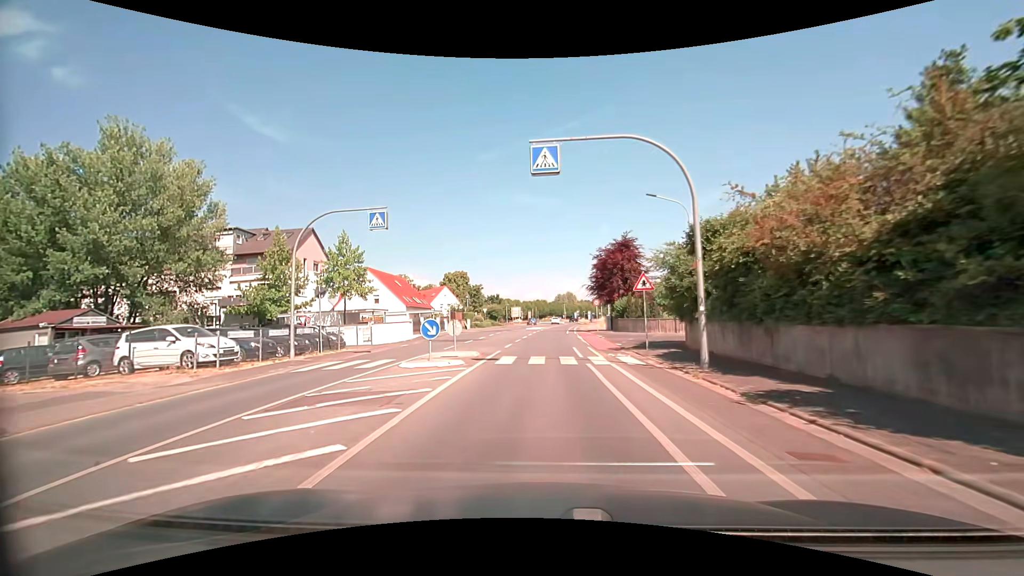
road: tertiary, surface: asphalt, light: Day
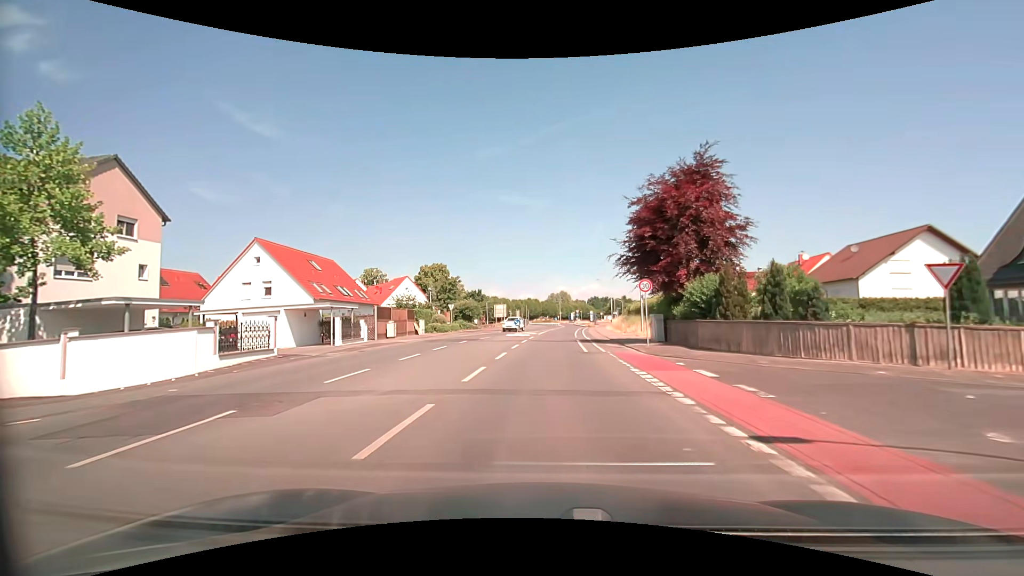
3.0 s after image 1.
(0.0, +25.7) m; +1°
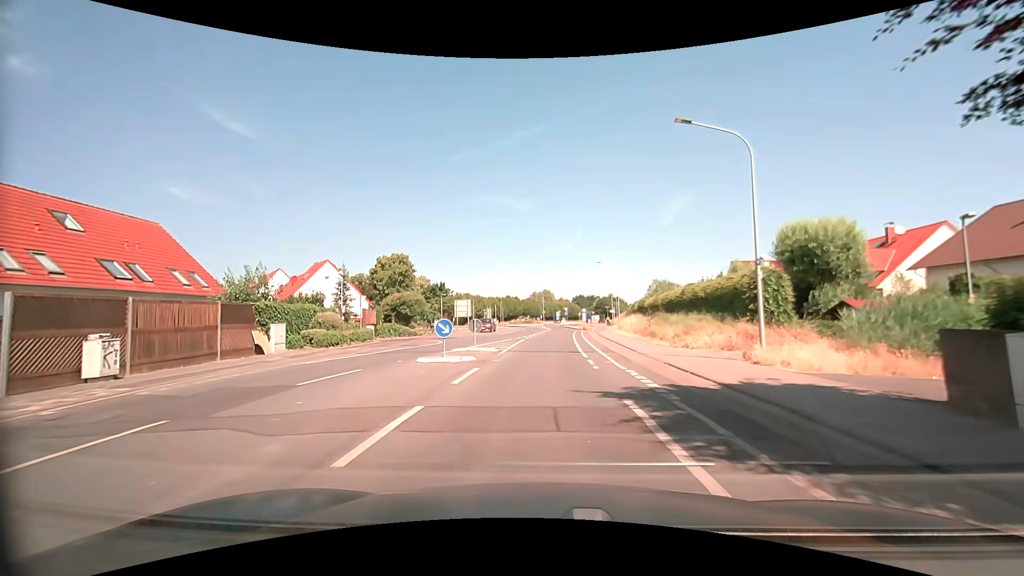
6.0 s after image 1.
(+0.4, +24.5) m; +2°
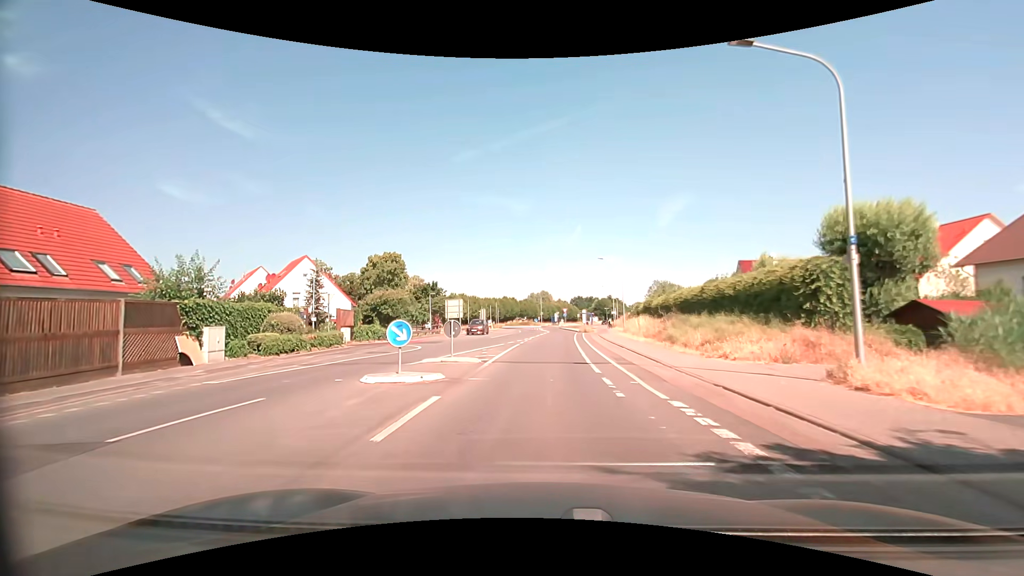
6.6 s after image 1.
(0.0, +4.9) m; 0°
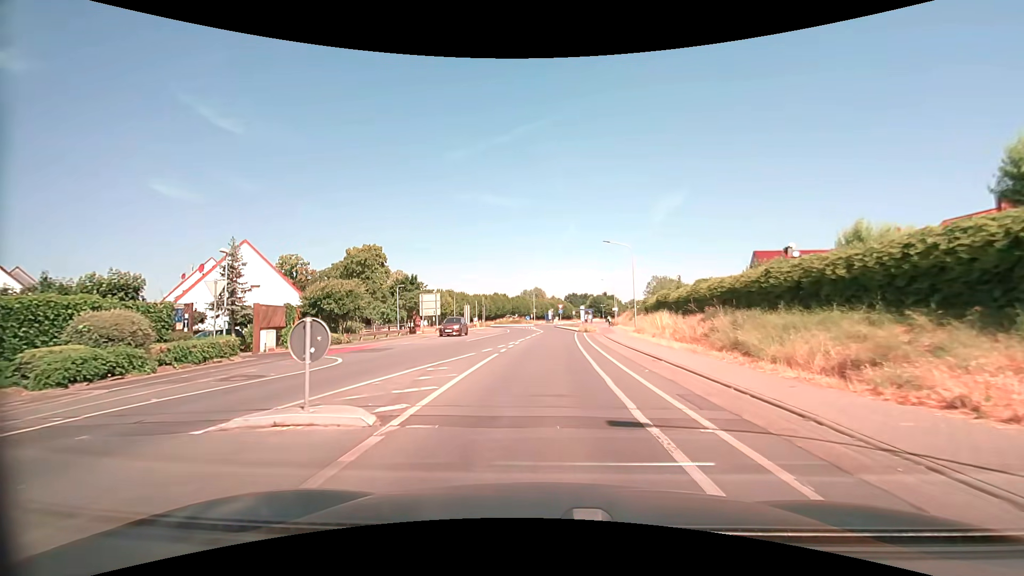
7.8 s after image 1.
(+0.2, +9.8) m; +1°
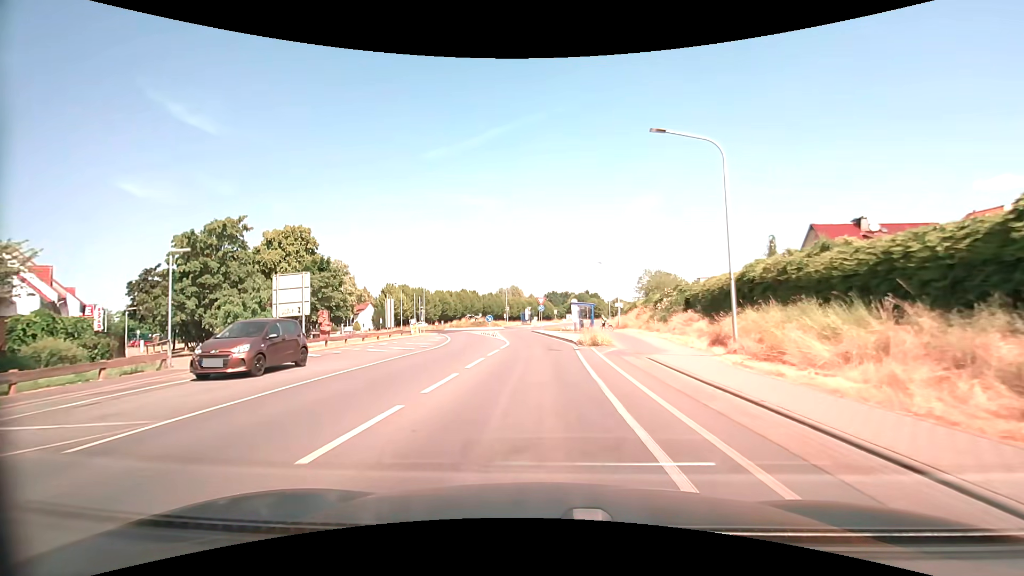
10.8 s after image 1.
(+0.5, +24.9) m; +2°
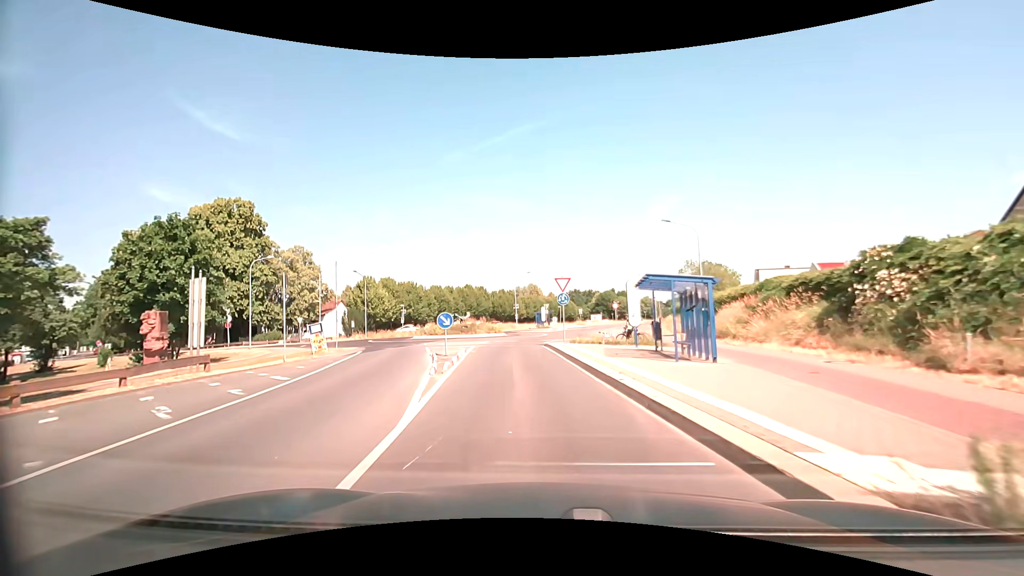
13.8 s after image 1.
(0.0, +24.0) m; -2°
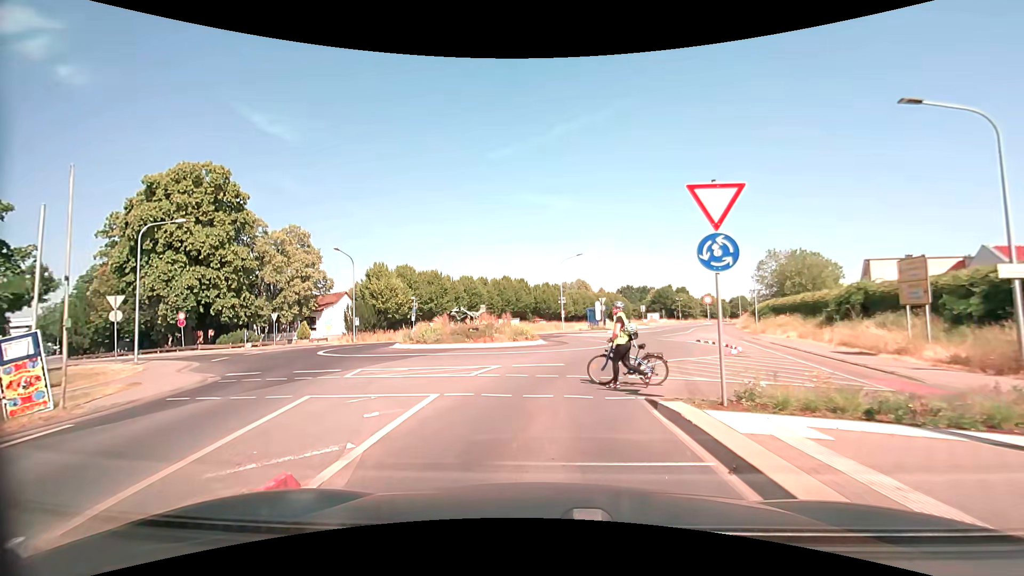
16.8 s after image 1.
(-0.6, +16.4) m; -6°
(0, +10) (+3, +20) (+5, +29) (+7, +39) (+11, +48) (+14, +58) (+18, +67) (+21, +76) (+25, +86) (+29, +95) m
